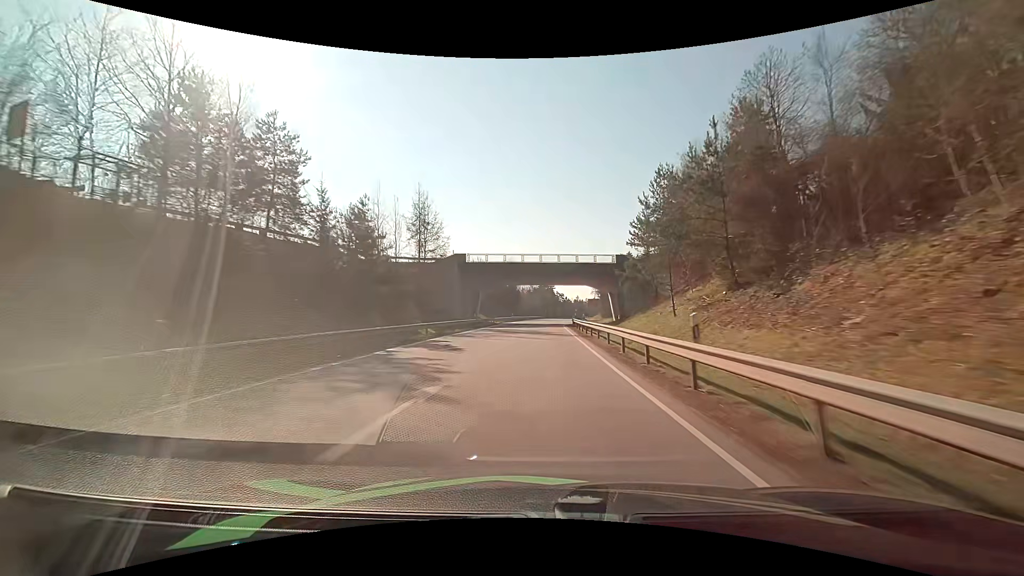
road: primary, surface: asphalt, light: Day
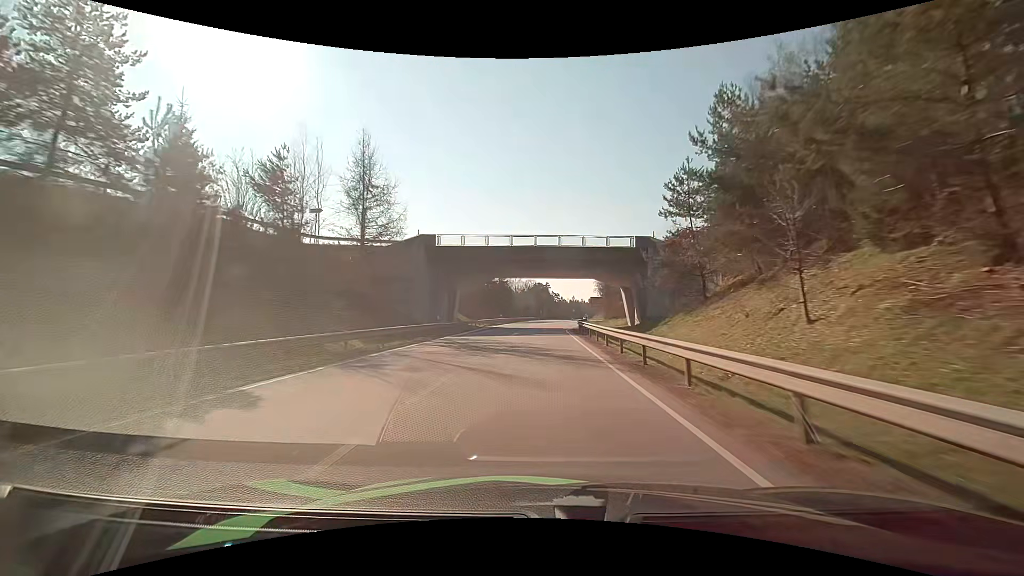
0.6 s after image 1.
(0.0, +15.7) m; 0°
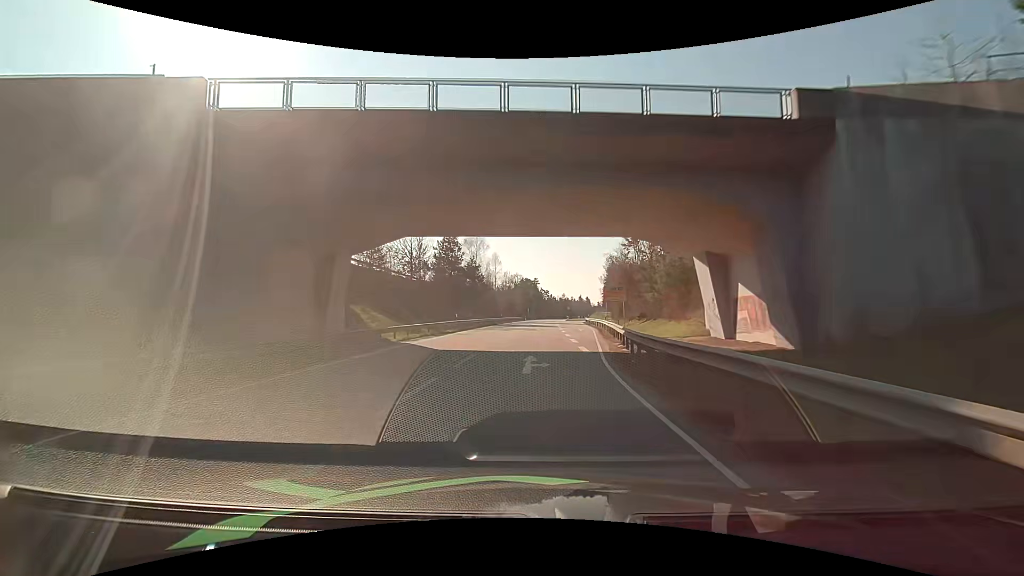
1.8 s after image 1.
(+0.5, +31.2) m; +2°
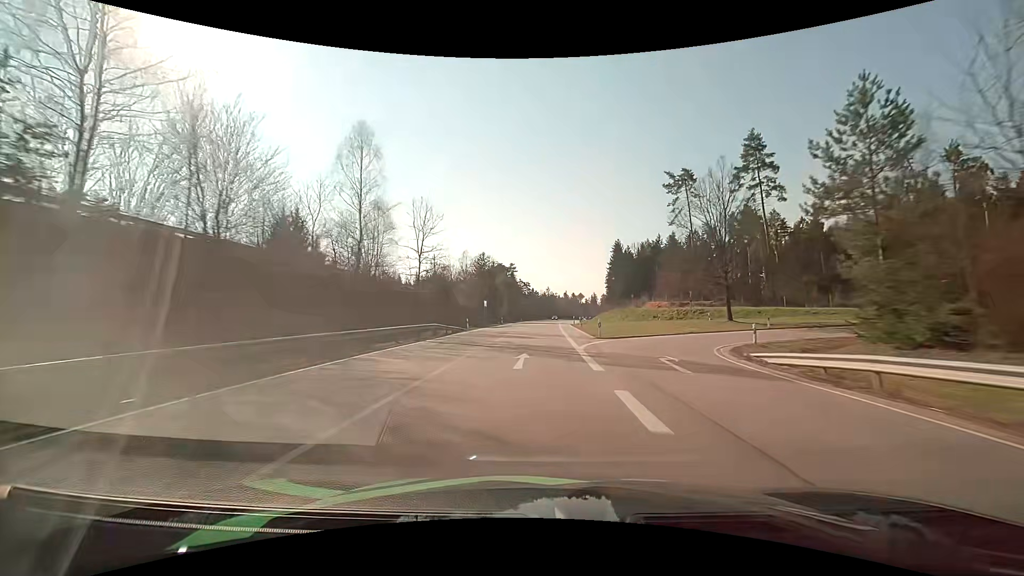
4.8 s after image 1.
(+1.2, +77.5) m; +2°
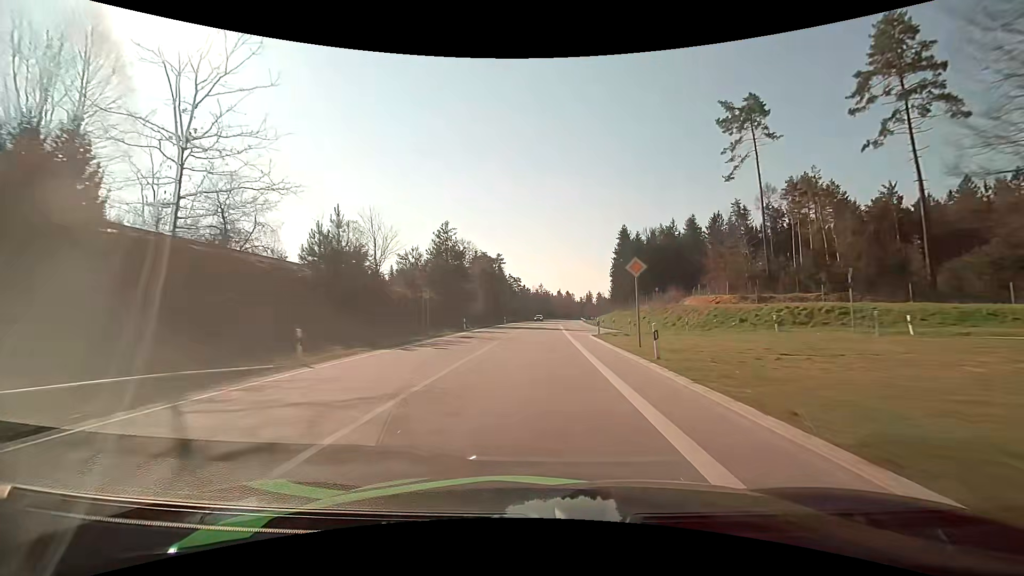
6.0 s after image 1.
(+0.2, +31.2) m; +1°
